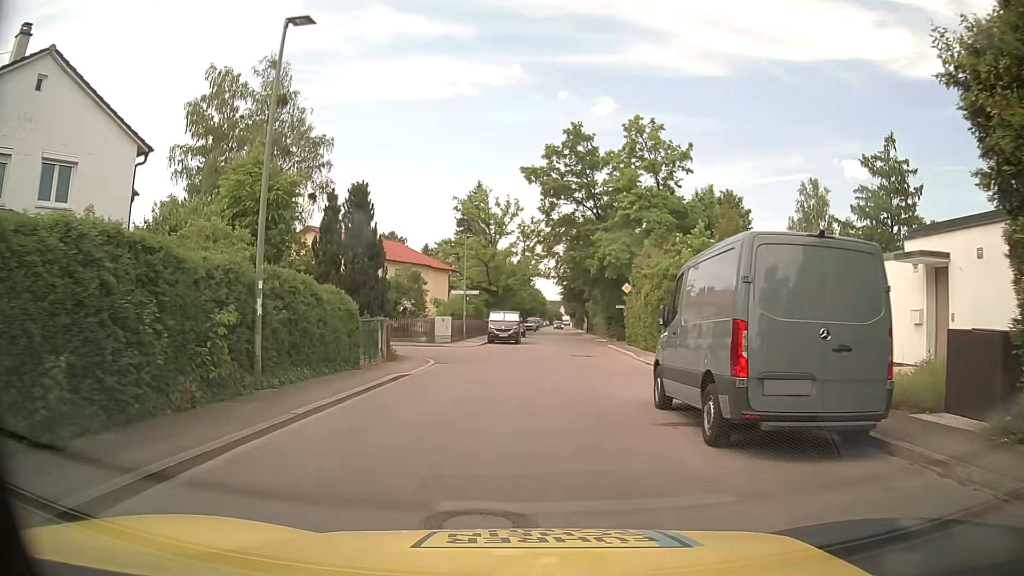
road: residential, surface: asphalt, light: Day
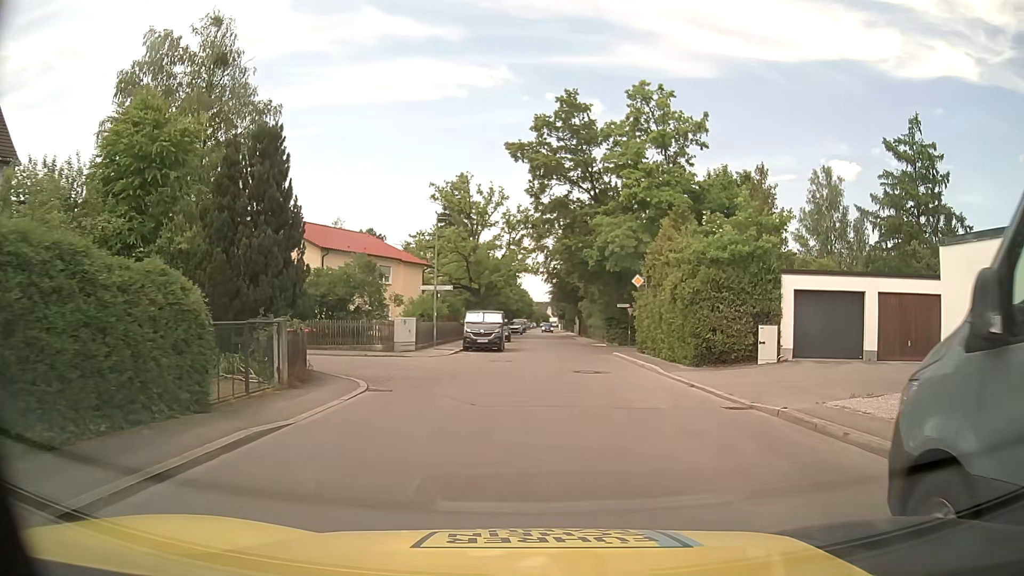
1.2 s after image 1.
(0.0, +7.9) m; +1°
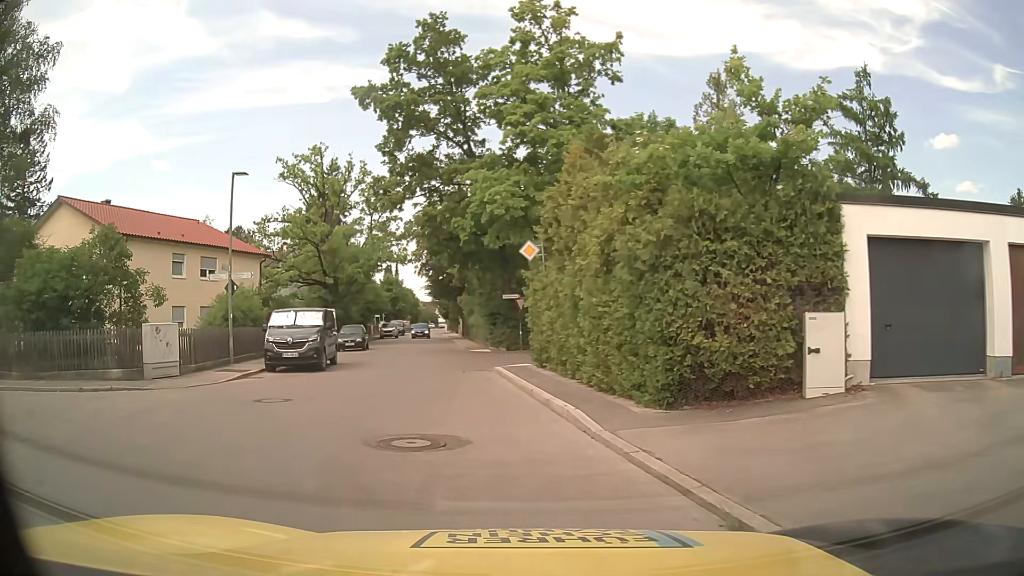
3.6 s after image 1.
(+1.4, +11.3) m; +10°
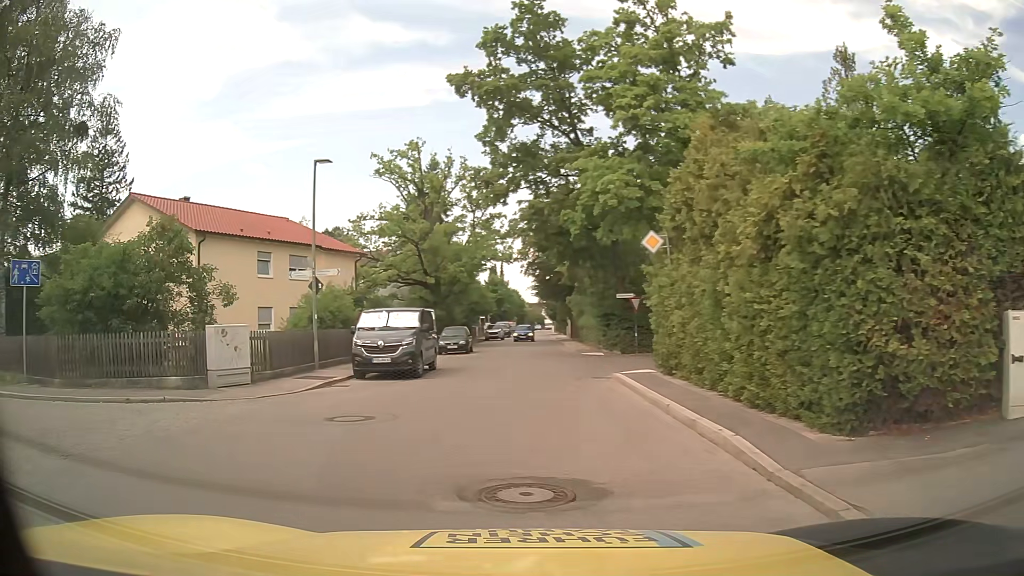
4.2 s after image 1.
(-0.1, +2.3) m; -8°
